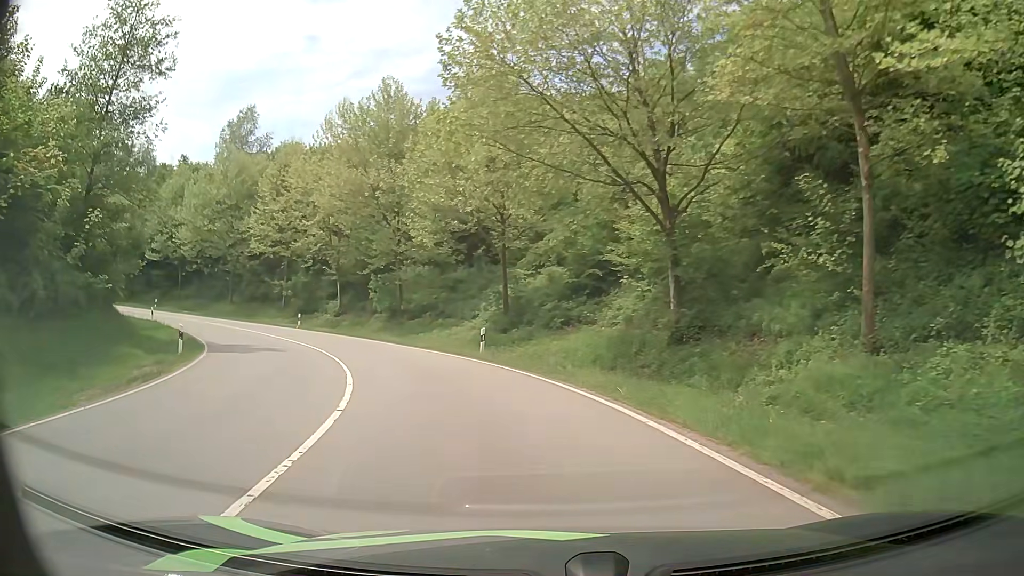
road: primary_link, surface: asphalt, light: Day
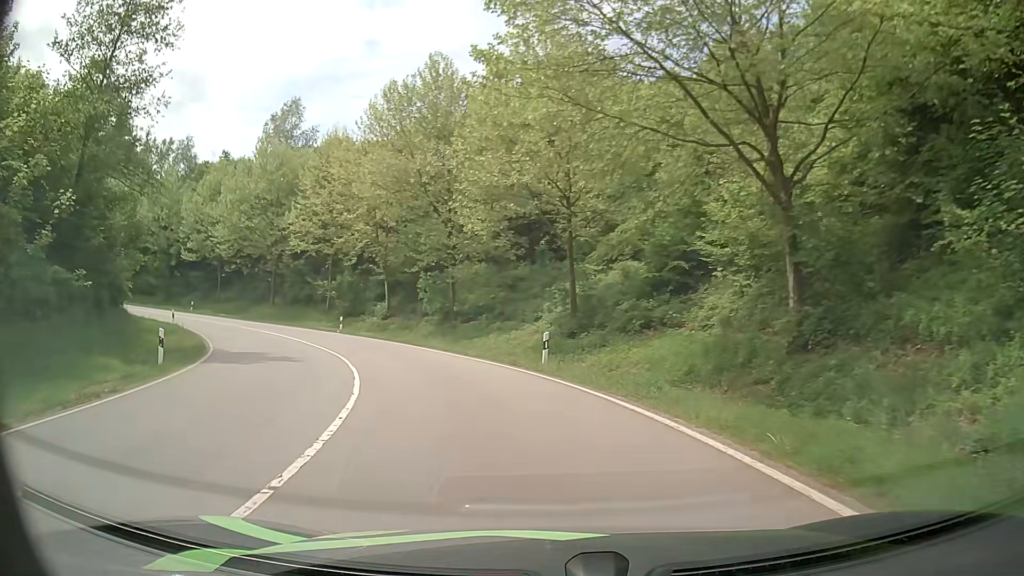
(-0.2, +5.0) m; -5°
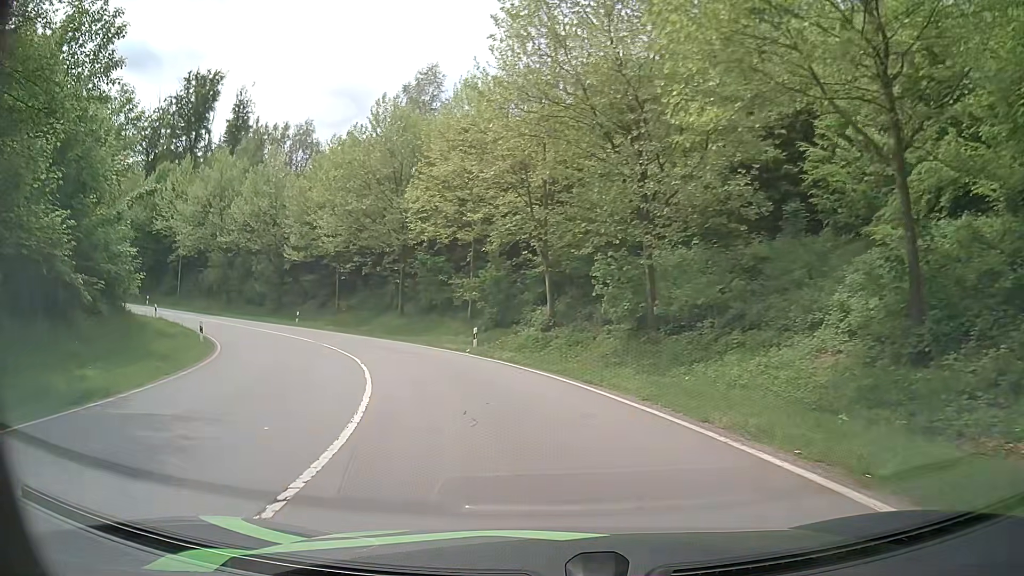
(-2.2, +15.1) m; -15°
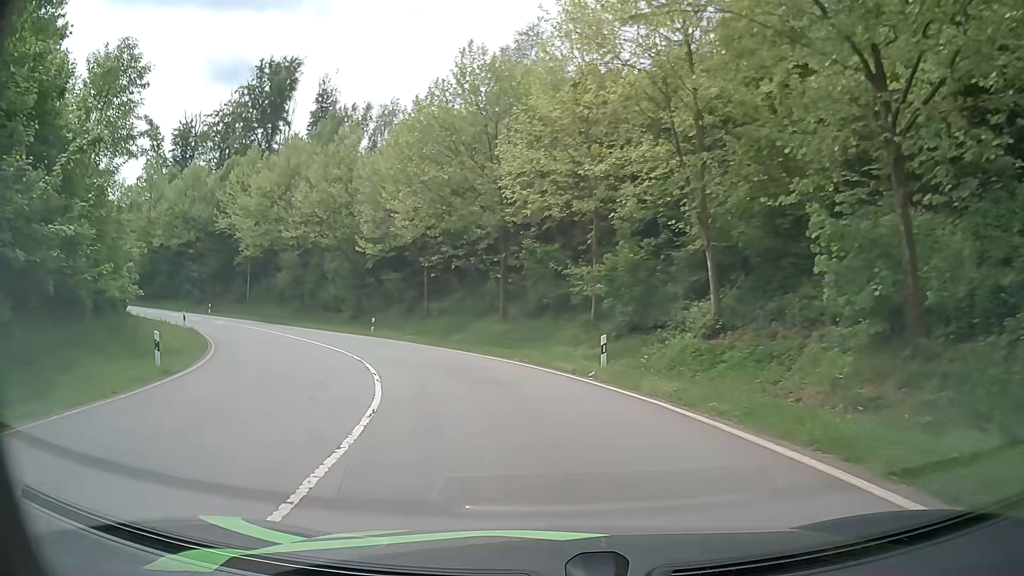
(-1.1, +10.6) m; -11°
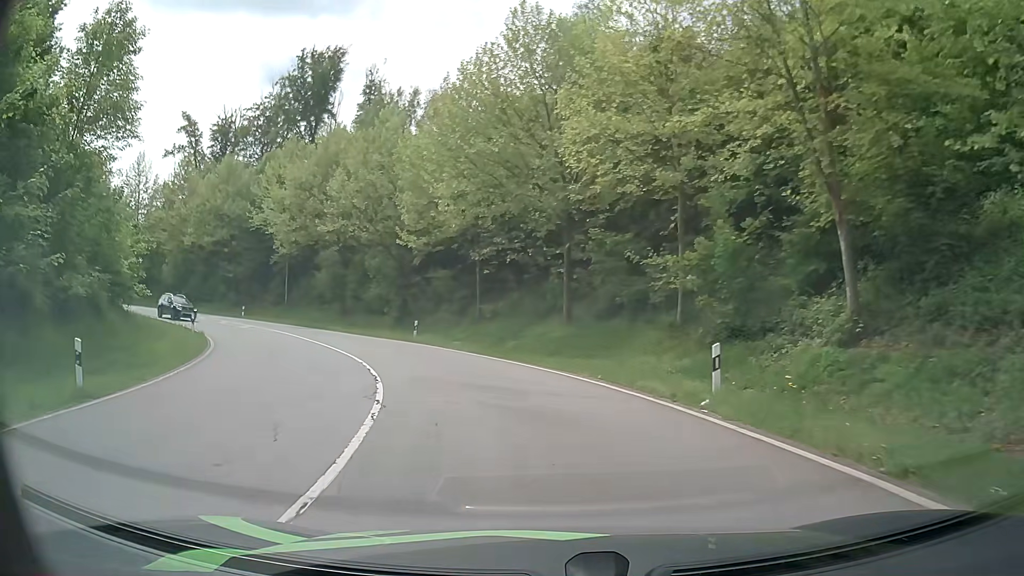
(-0.3, +5.5) m; -6°
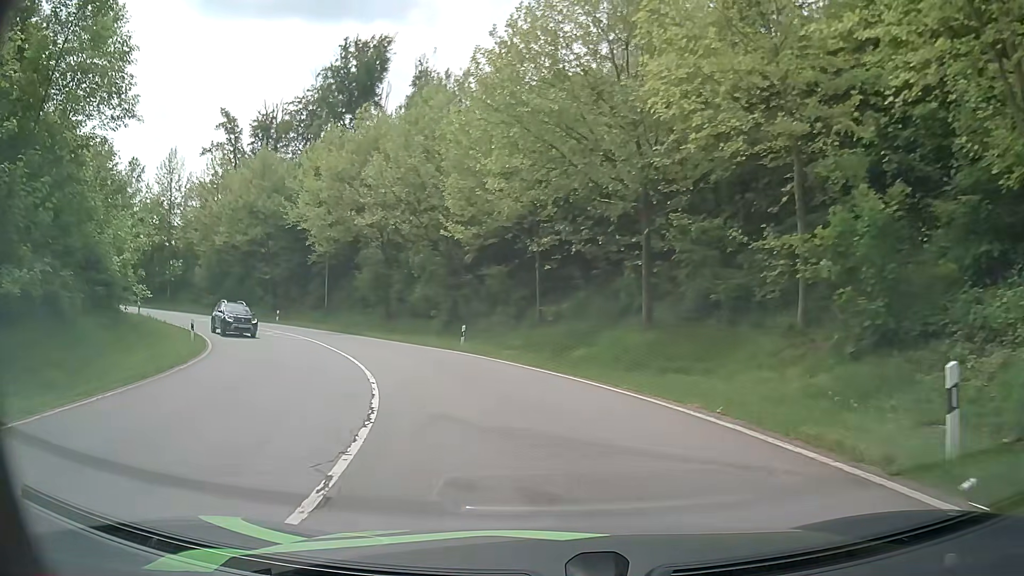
(-0.3, +5.6) m; -6°
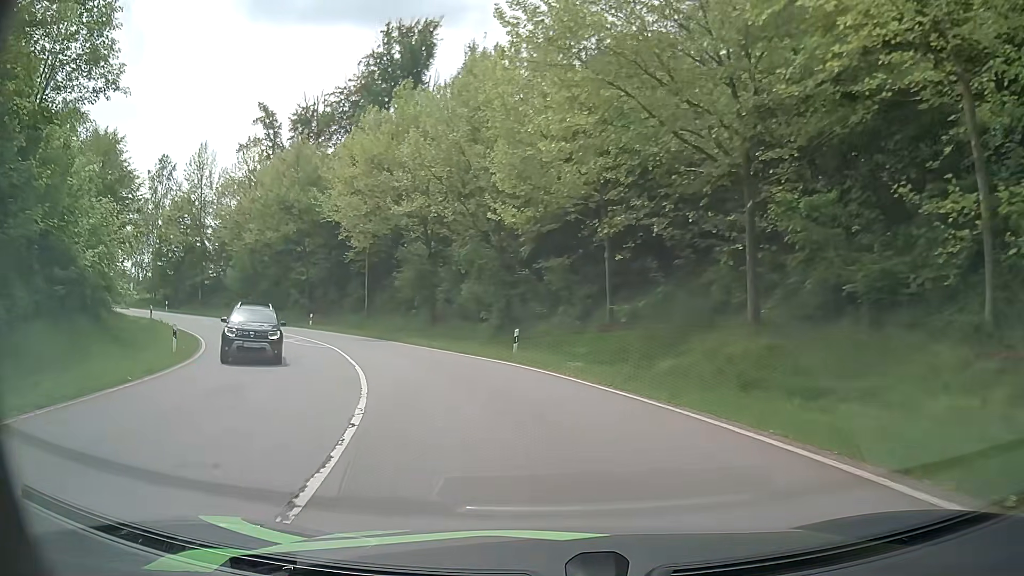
(-0.2, +5.8) m; -5°
